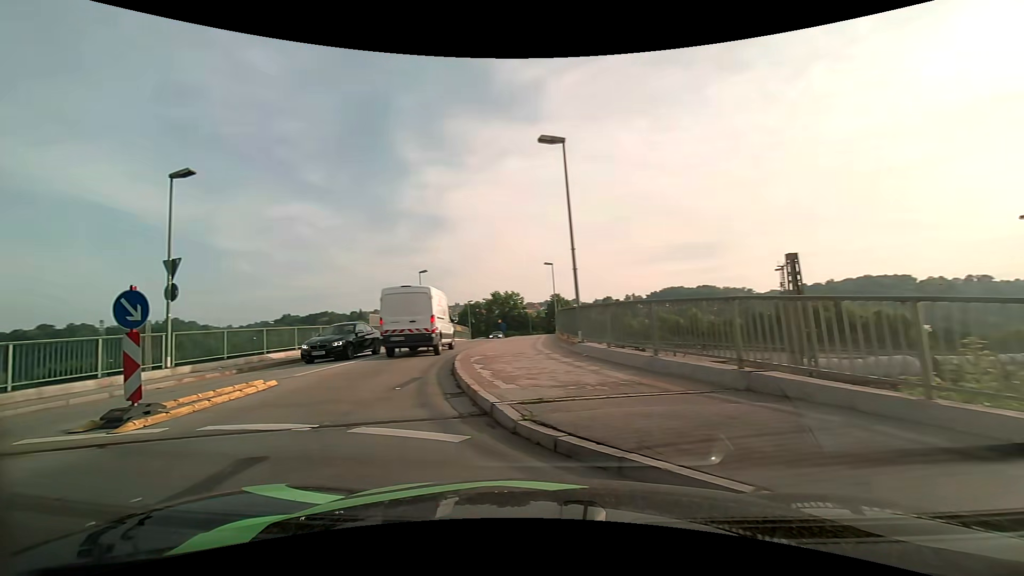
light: Day
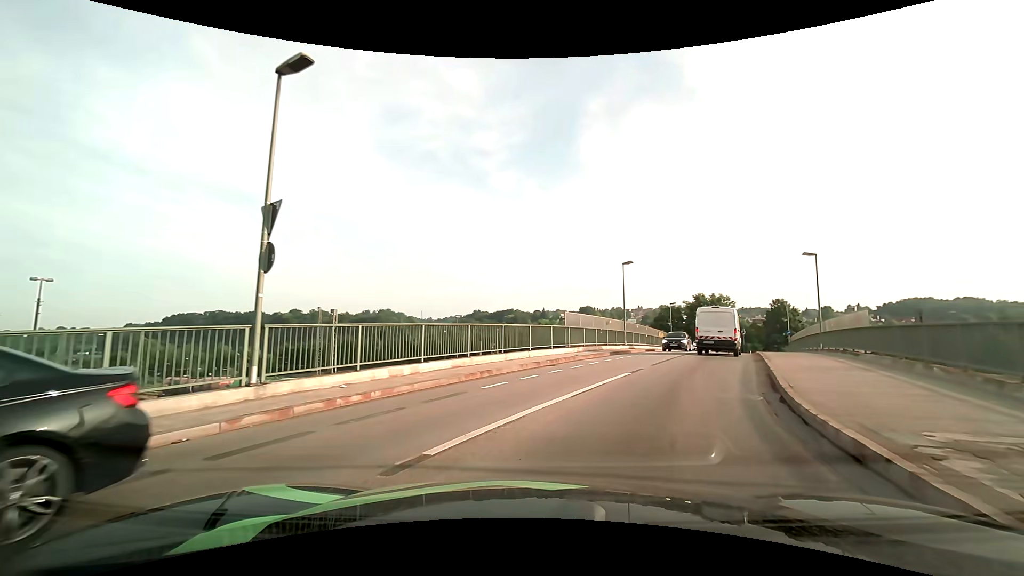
(-3.0, +8.6) m; -21°
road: unclassified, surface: asphalt
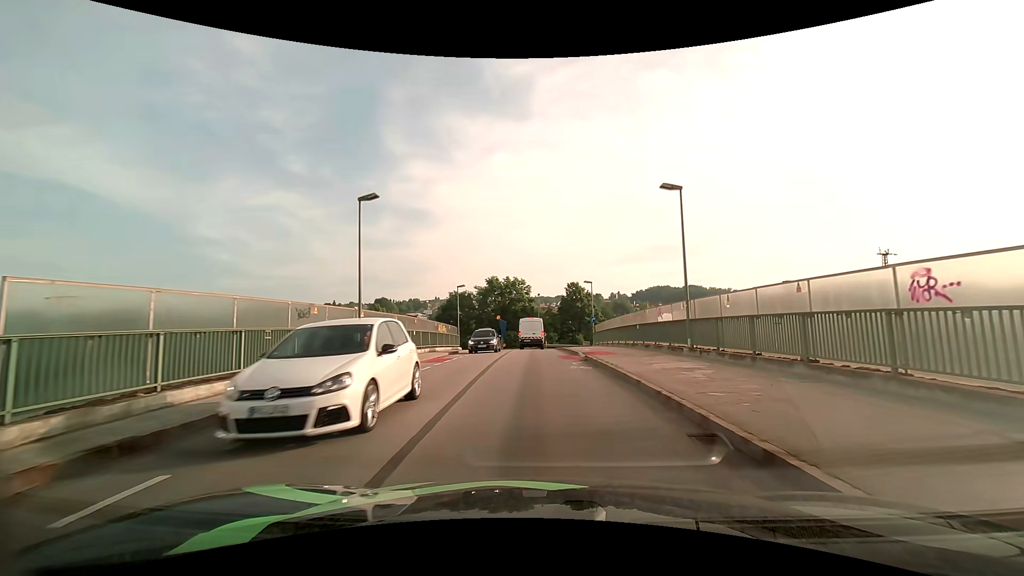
(+4.7, +17.9) m; +23°
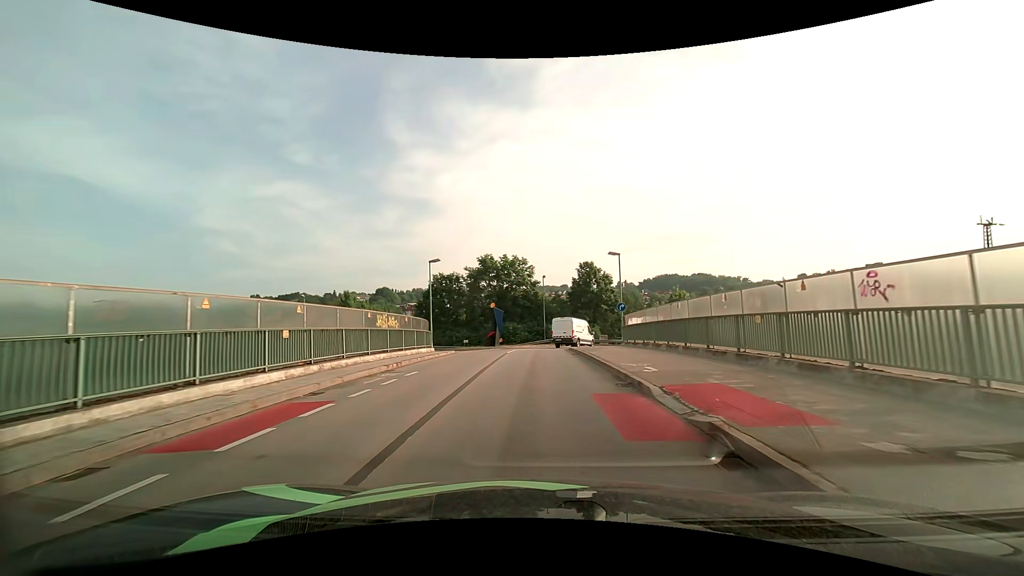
(0.0, +14.5) m; -1°
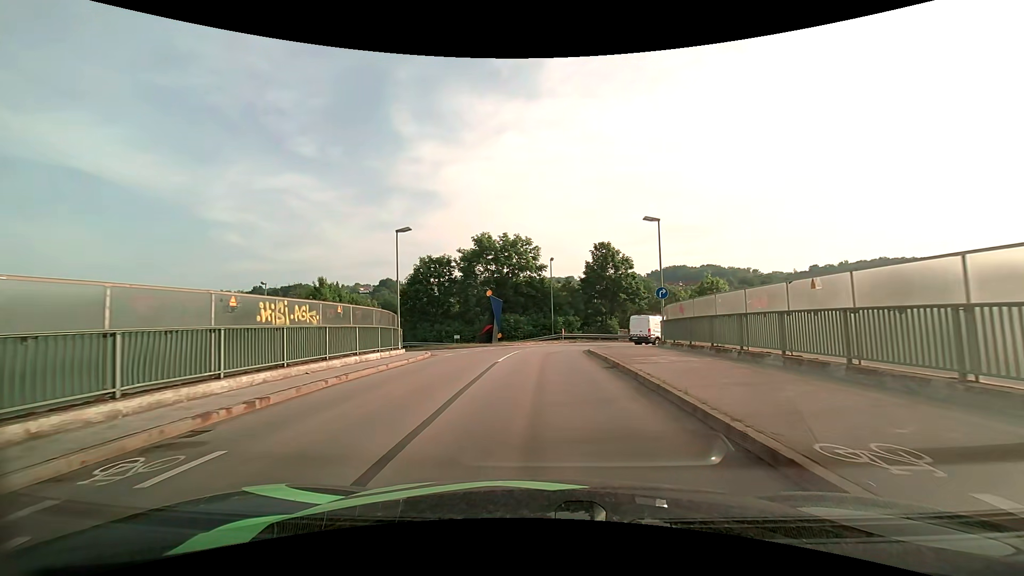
(-0.1, +9.6) m; -1°
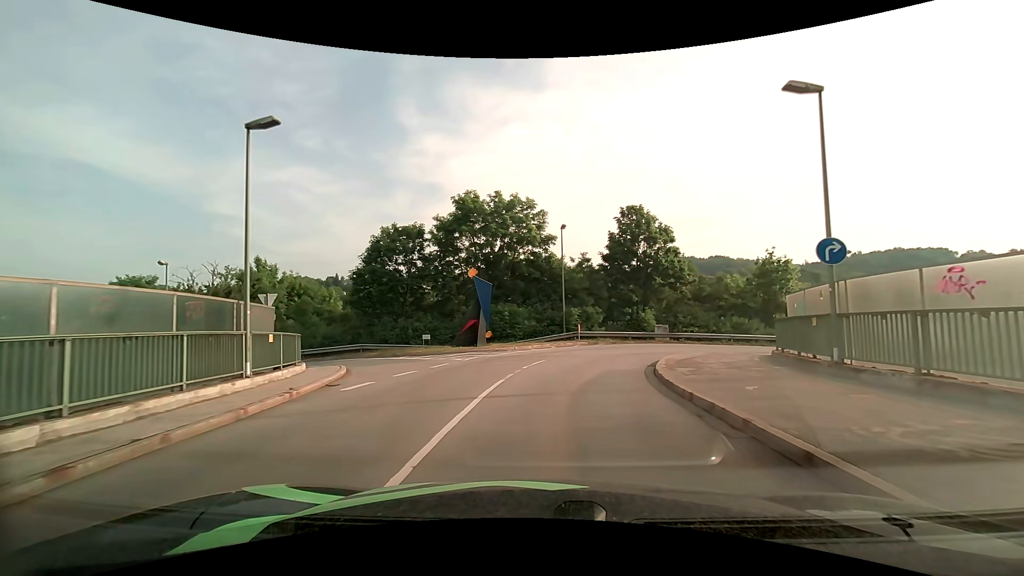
(-0.1, +13.7) m; 0°
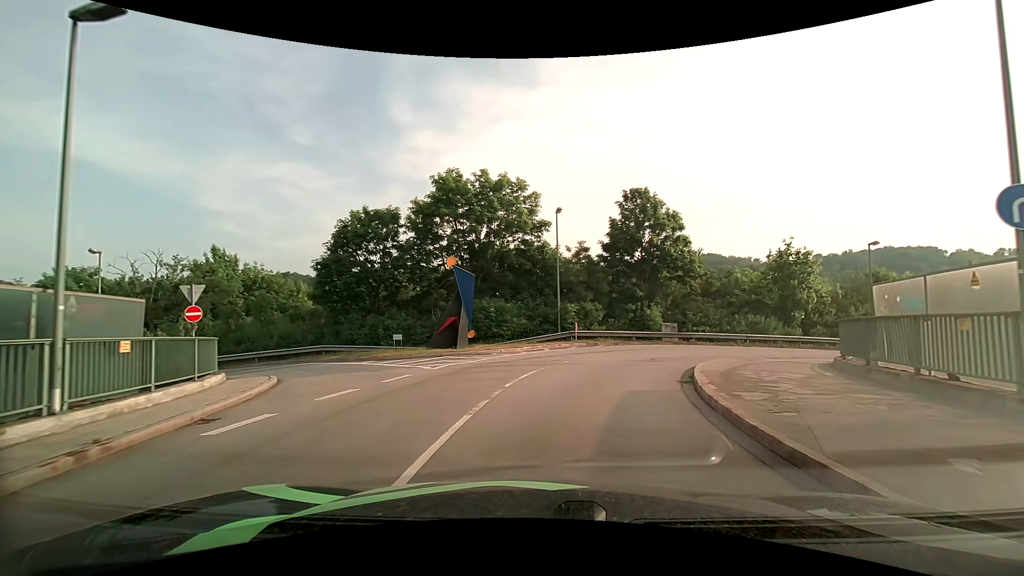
(0.0, +4.5) m; 0°
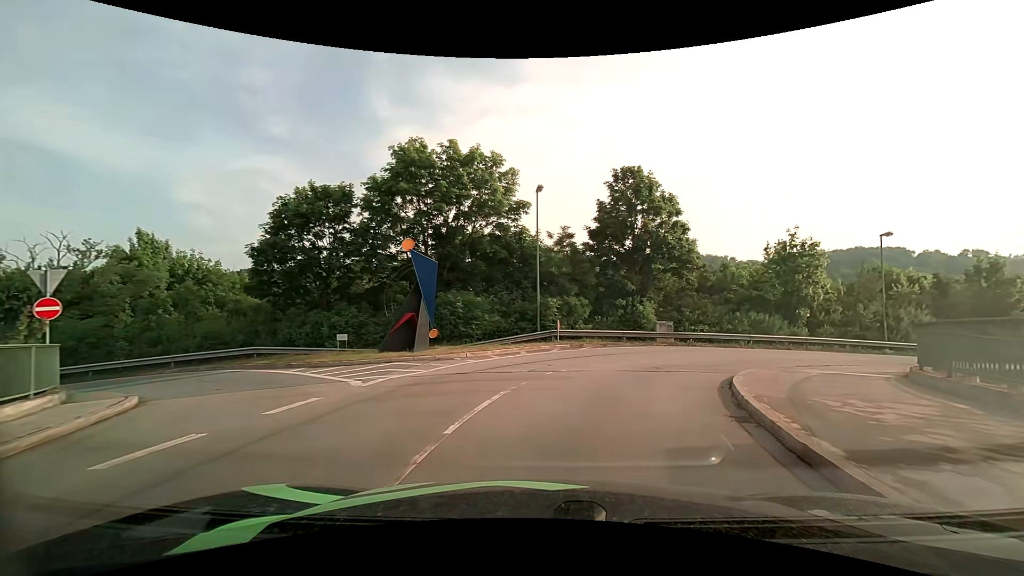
(+0.1, +4.4) m; +3°
(+1, +10) (+5, +19) (+13, +25) (+22, +29) (+31, +33) (+41, +36) (+50, +39) (+60, +43) (+69, +46) (+78, +49) m
